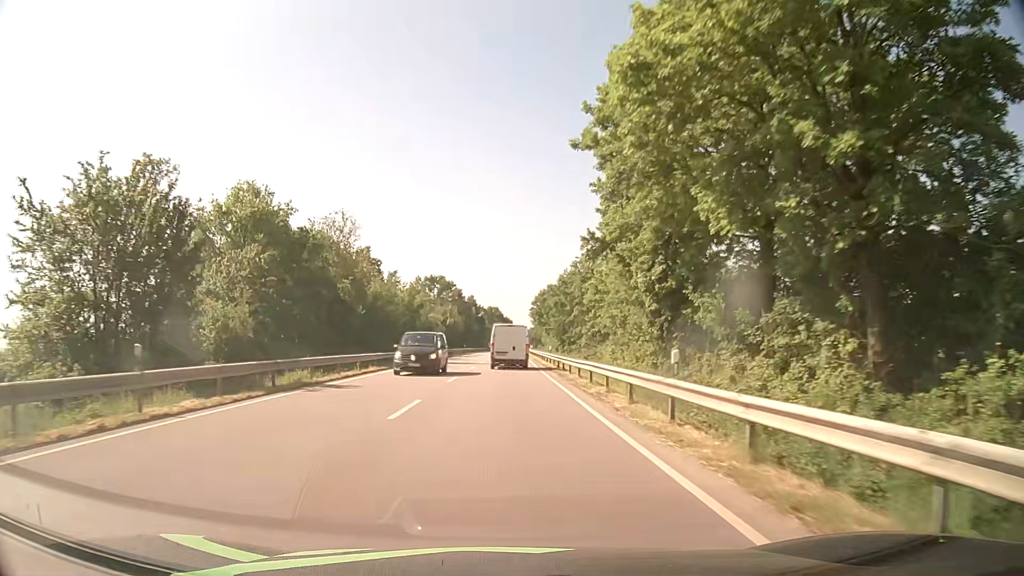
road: secondary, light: Day
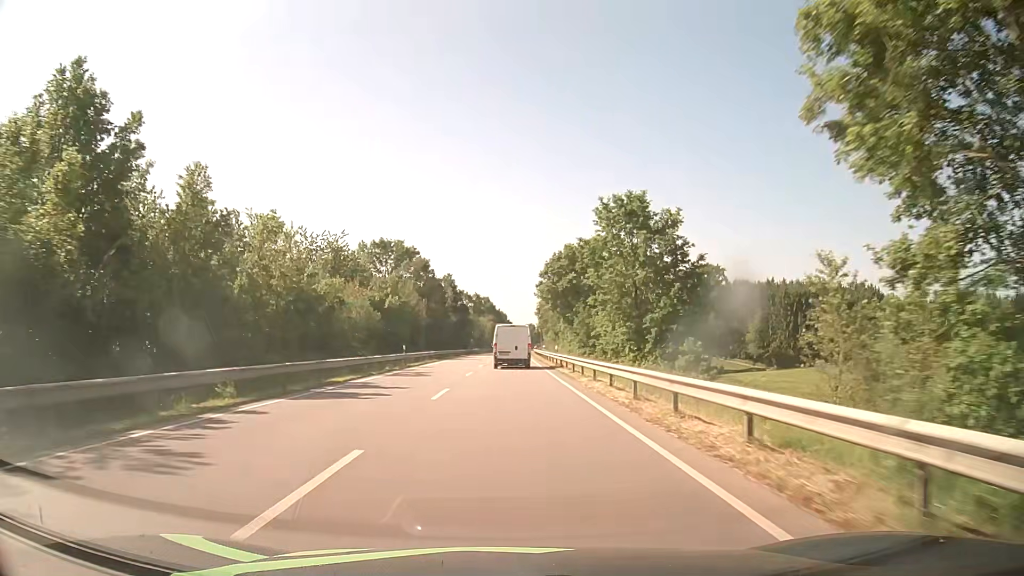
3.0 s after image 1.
(+0.3, +56.0) m; 0°
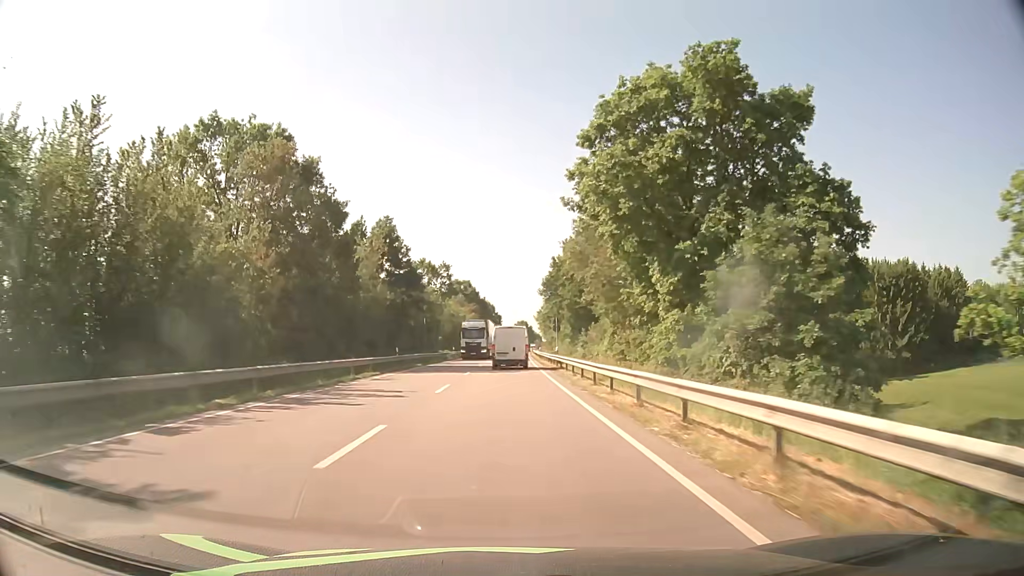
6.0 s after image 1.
(+0.7, +57.9) m; +1°
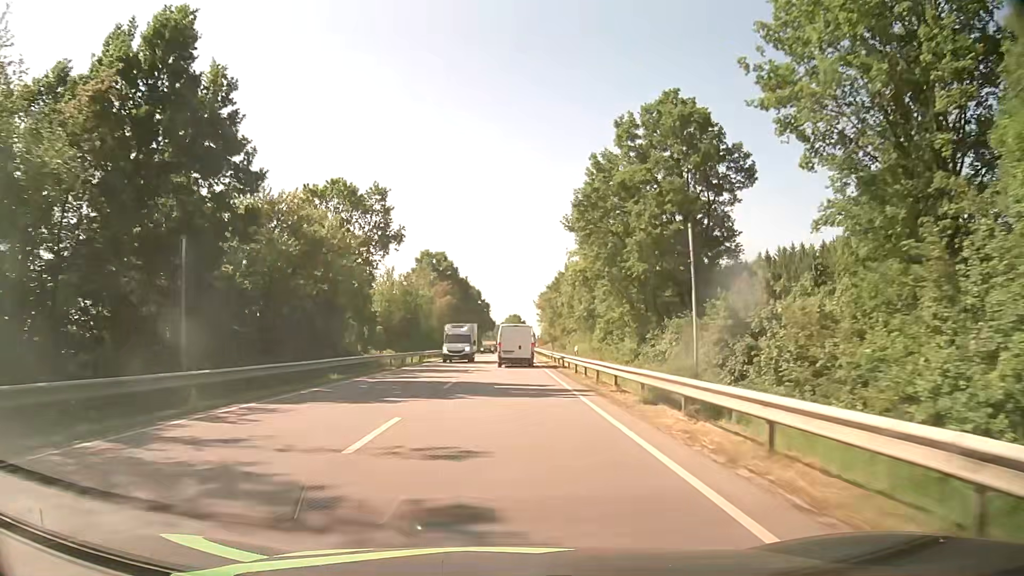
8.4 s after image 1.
(+0.2, +47.6) m; 0°
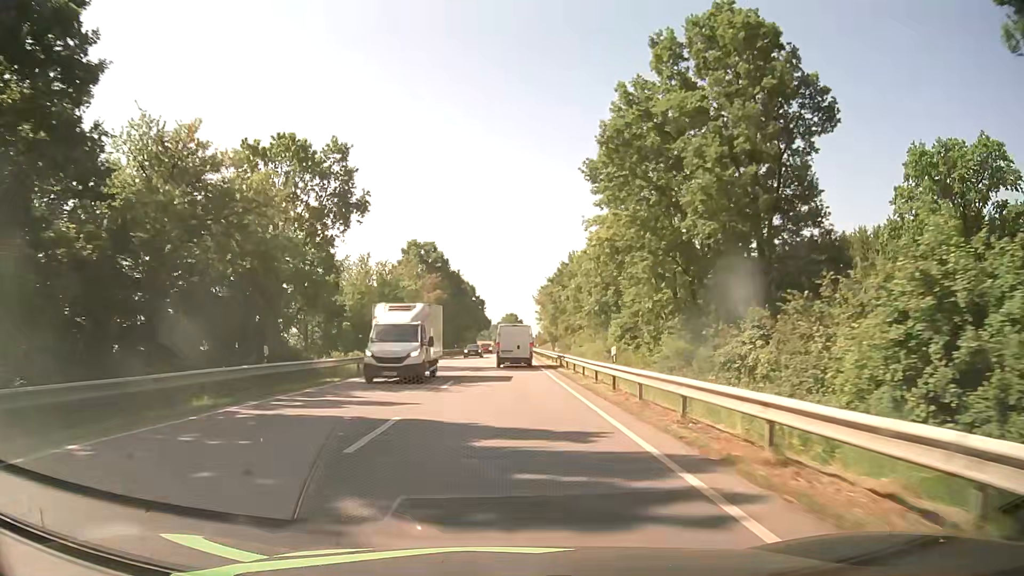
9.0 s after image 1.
(+0.1, +12.1) m; +1°
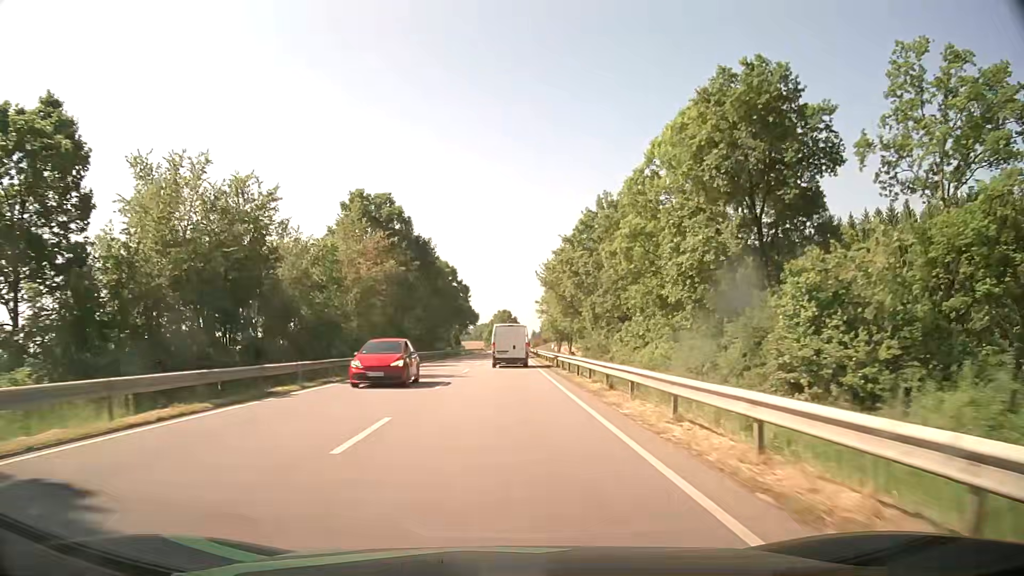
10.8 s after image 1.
(+0.2, +36.4) m; 0°
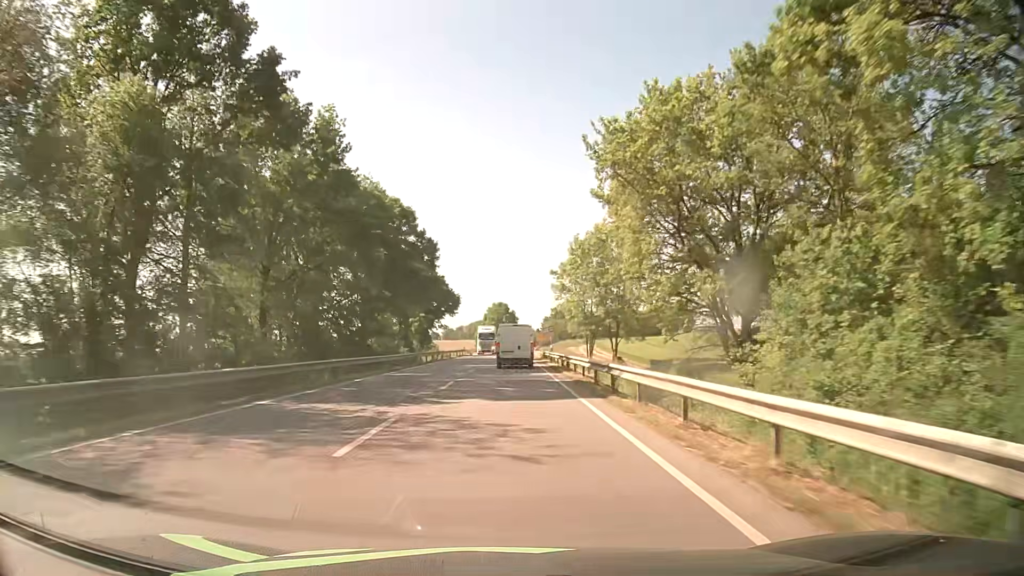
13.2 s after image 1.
(+0.5, +48.7) m; 0°
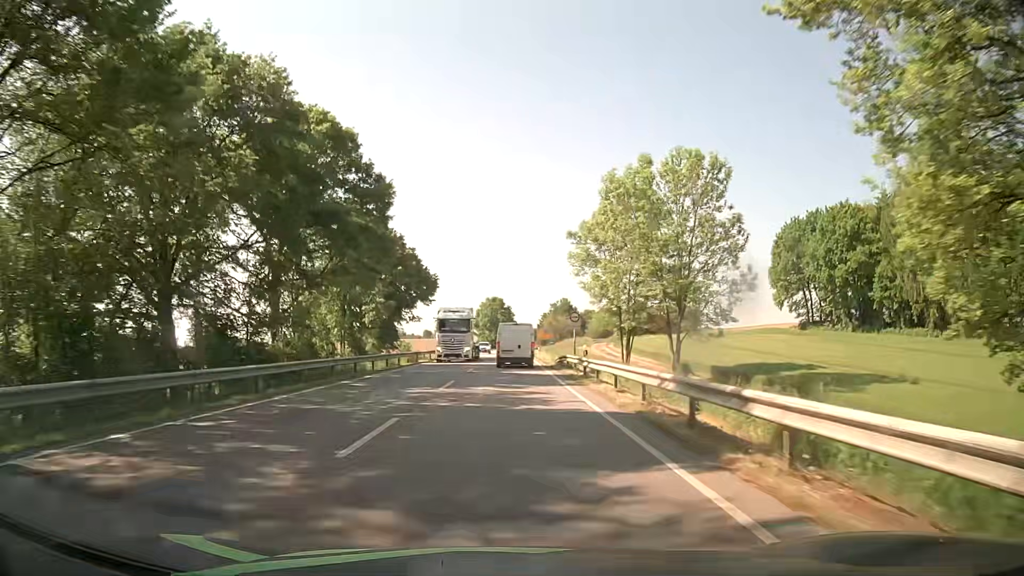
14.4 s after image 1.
(+0.3, +24.3) m; +1°
(0, +10) (0, +20) (0, +30) (0, +40) (0, +50) (+1, +60) (+1, +70) (+1, +80) (+1, +90) (+1, +100) m
